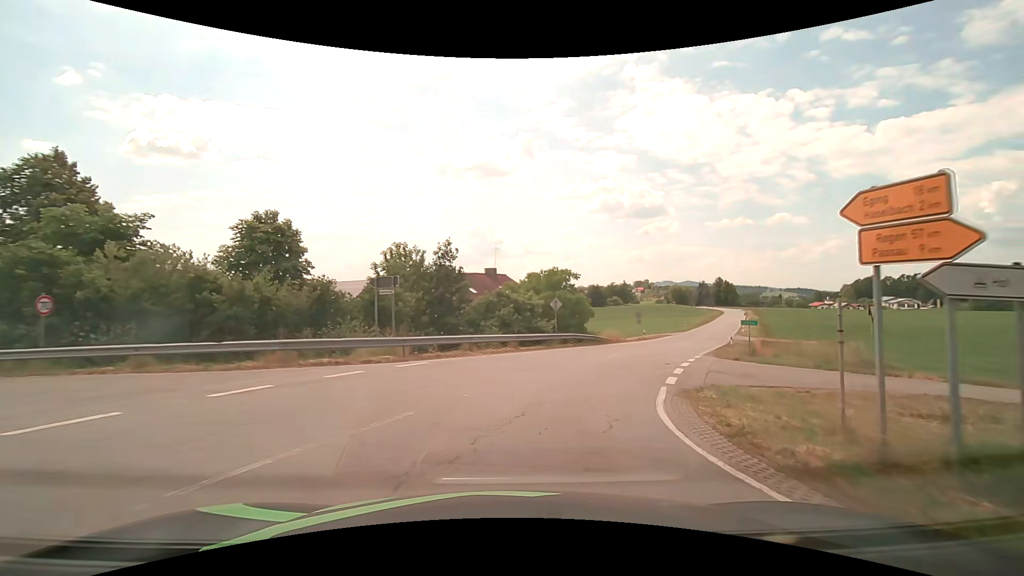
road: secondary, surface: asphalt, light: Day
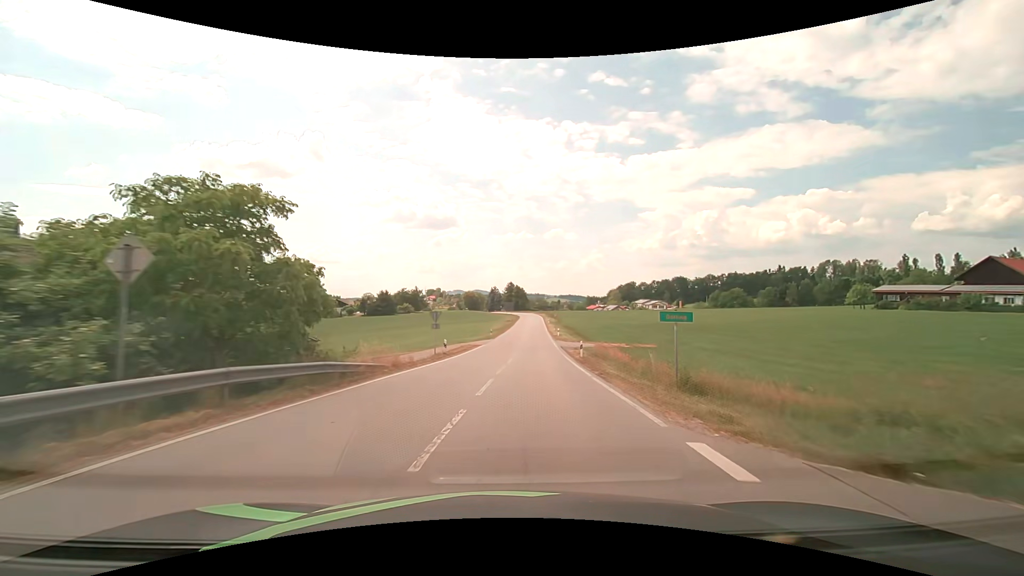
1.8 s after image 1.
(+4.5, +21.7) m; +23°
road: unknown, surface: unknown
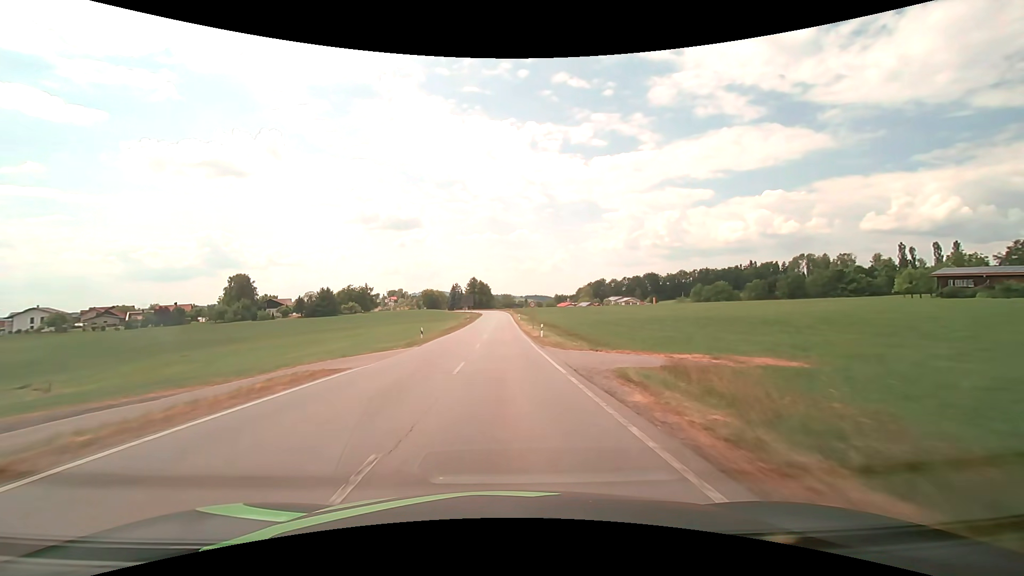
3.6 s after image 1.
(+1.9, +28.1) m; +5°
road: secondary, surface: asphalt
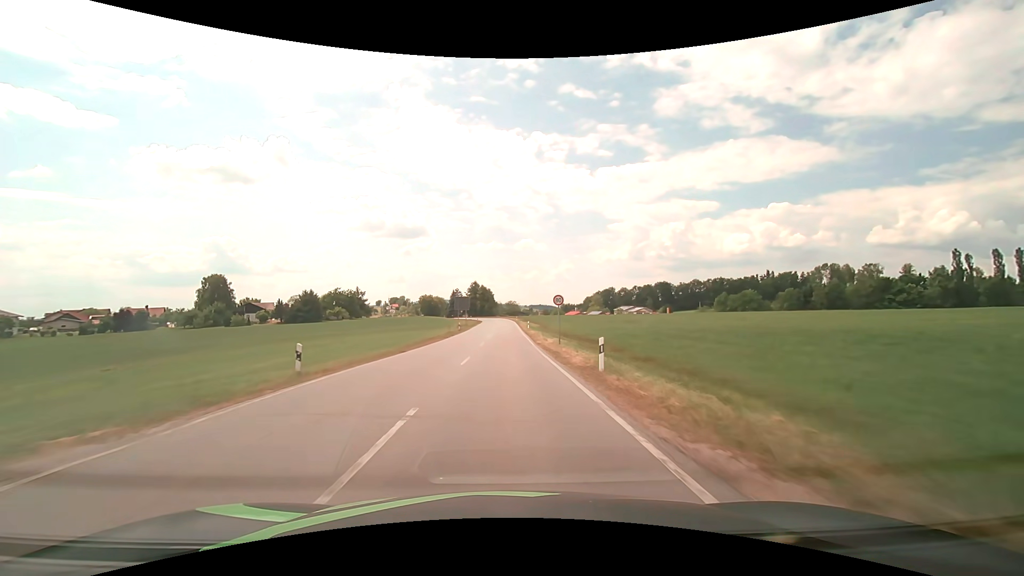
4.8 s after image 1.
(-0.1, +21.5) m; -1°
(0, +10) (0, +20) (0, +30) (0, +40) (0, +50) (0, +60) (0, +70) (0, +80) (0, +90) (0, +100) m
